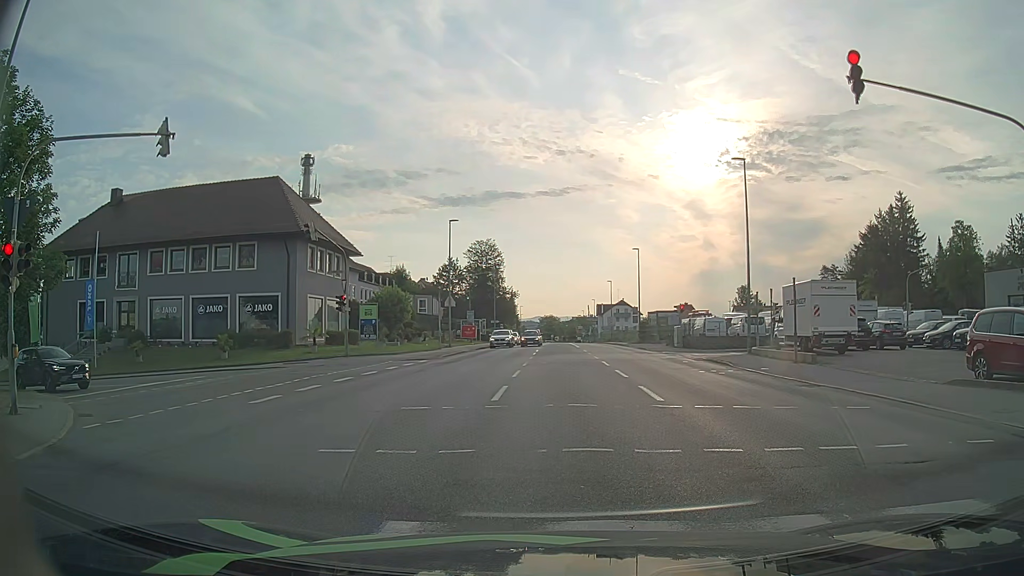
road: tertiary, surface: asphalt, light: Day
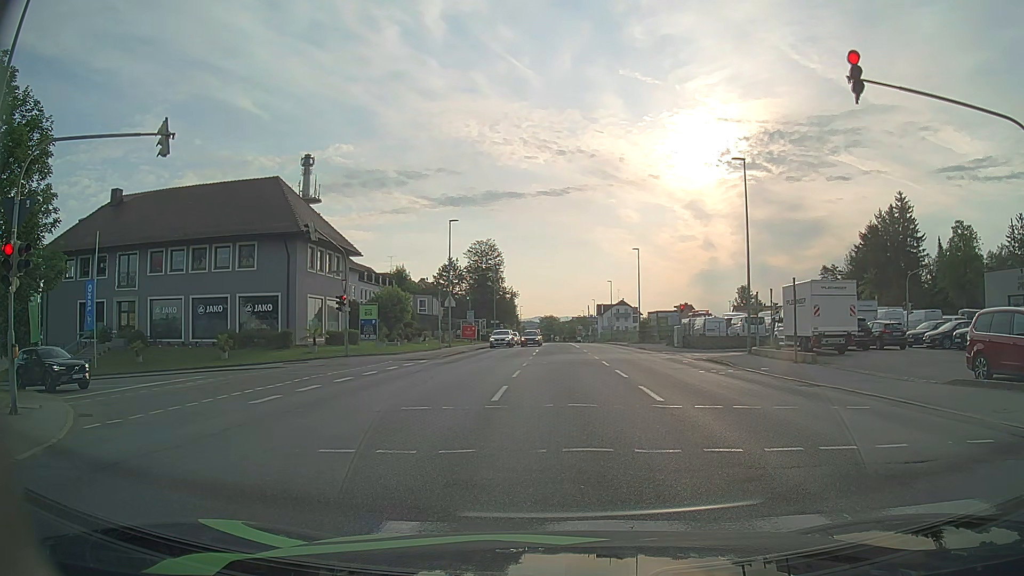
(0.0, 0.0) m; 0°
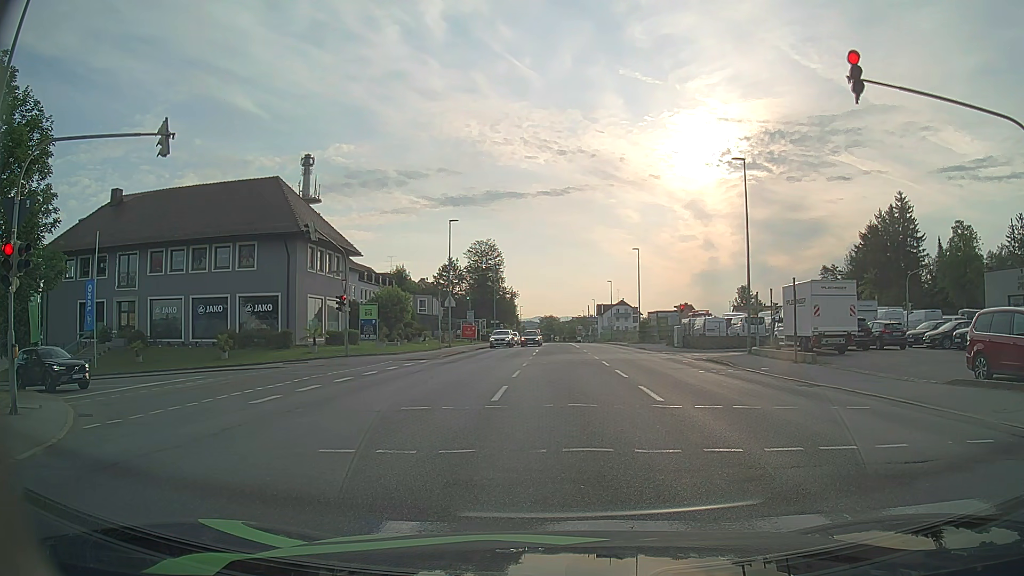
(0.0, 0.0) m; 0°
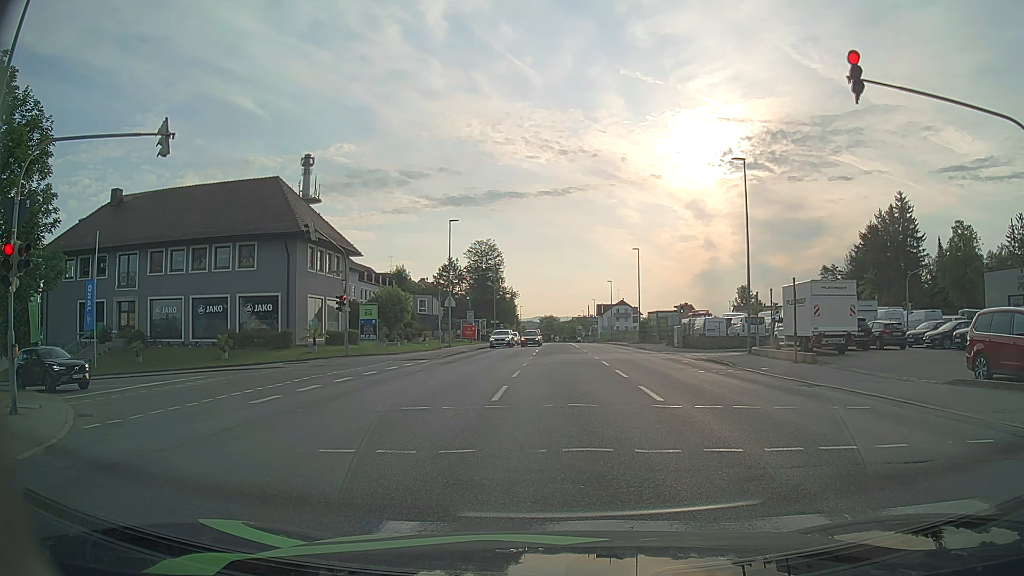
(0.0, 0.0) m; 0°
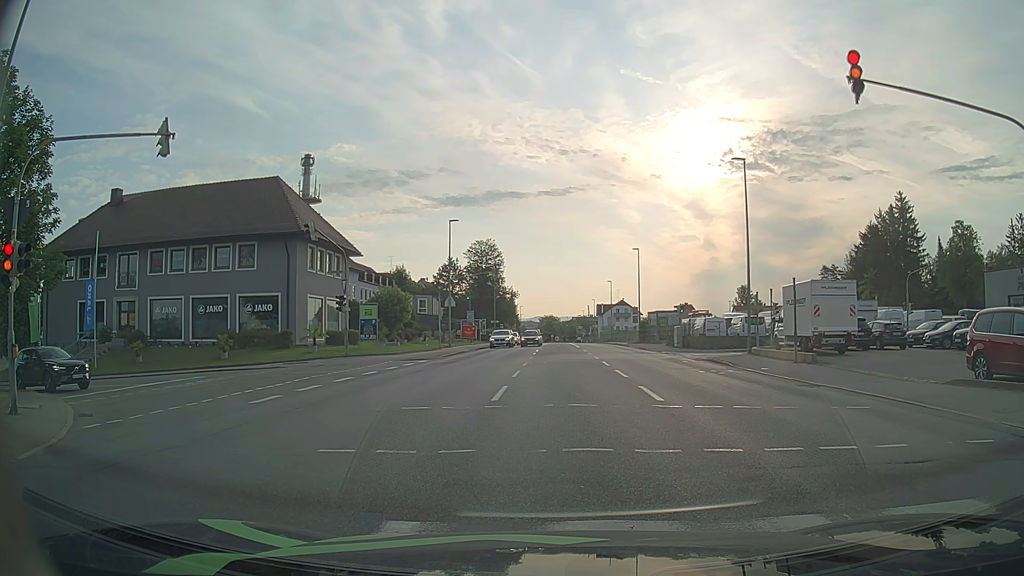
(0.0, 0.0) m; 0°
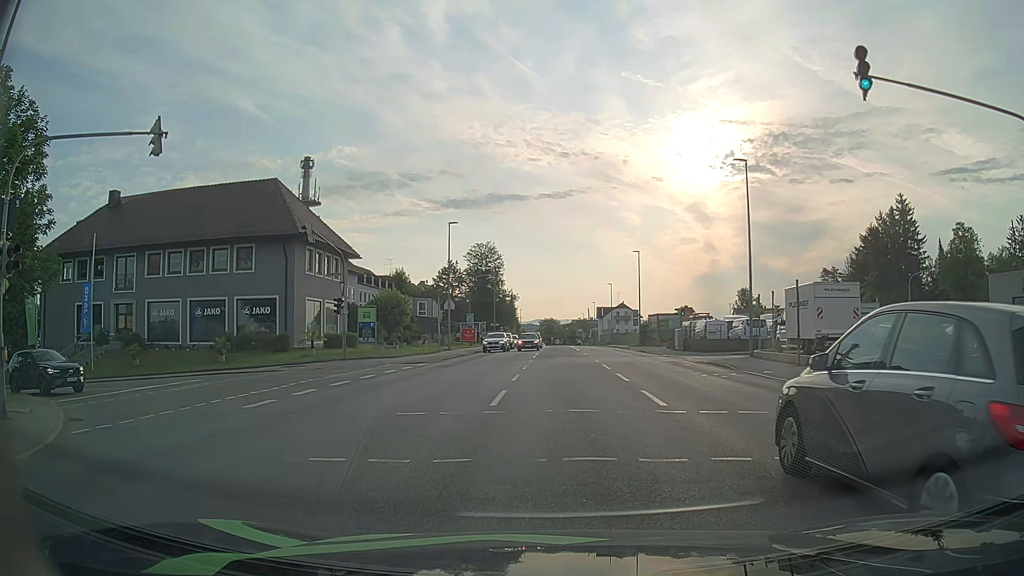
(0.0, +0.3) m; 0°
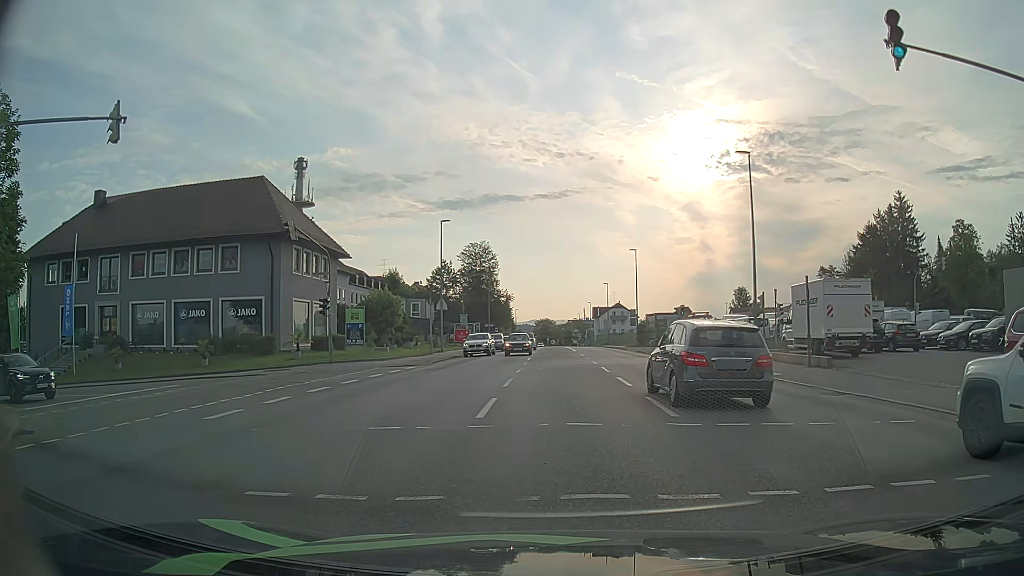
(0.0, +1.6) m; -1°
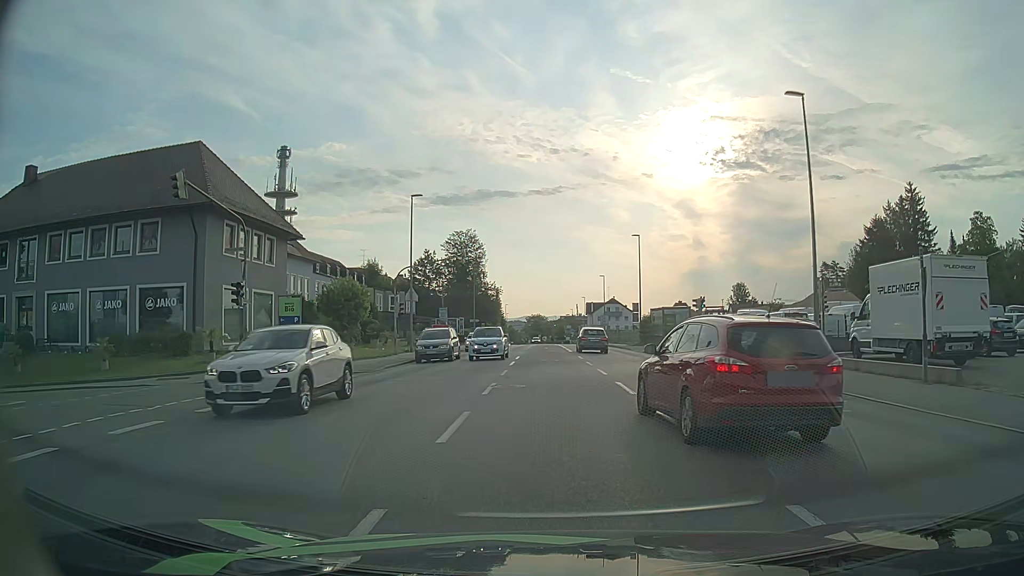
(+0.3, +8.9) m; +1°
